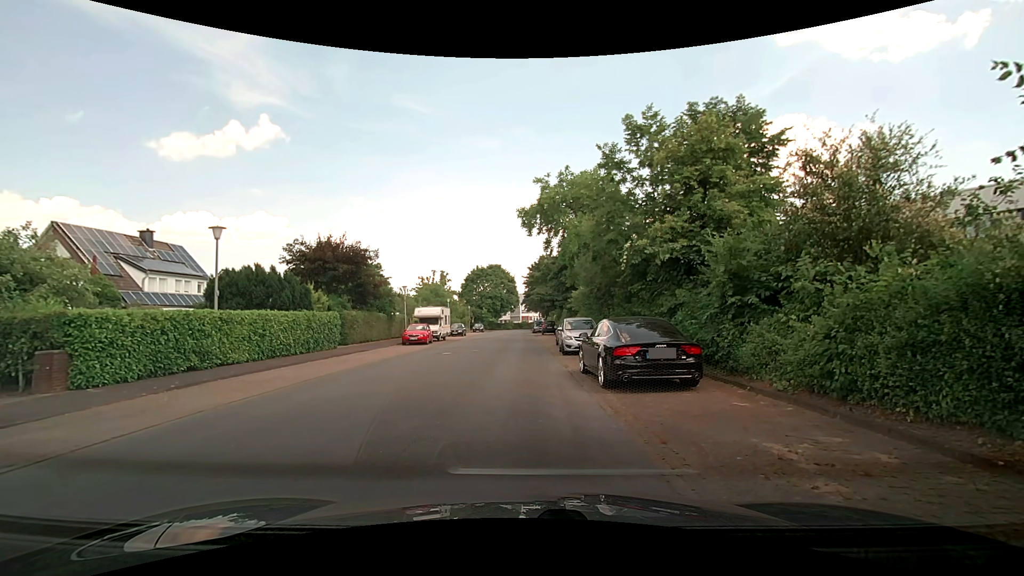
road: residential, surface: paved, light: Day
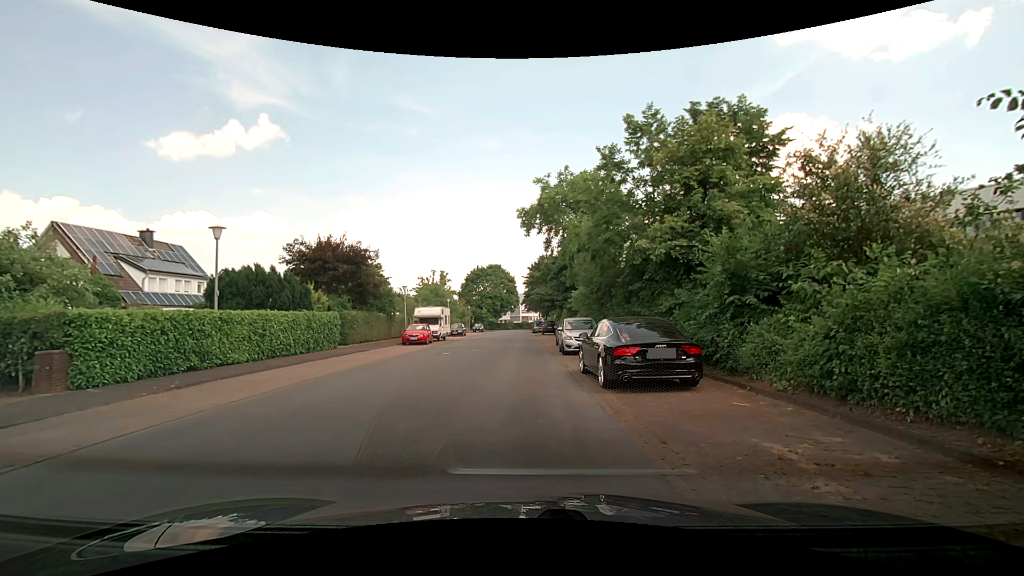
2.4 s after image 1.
(0.0, 0.0) m; 0°
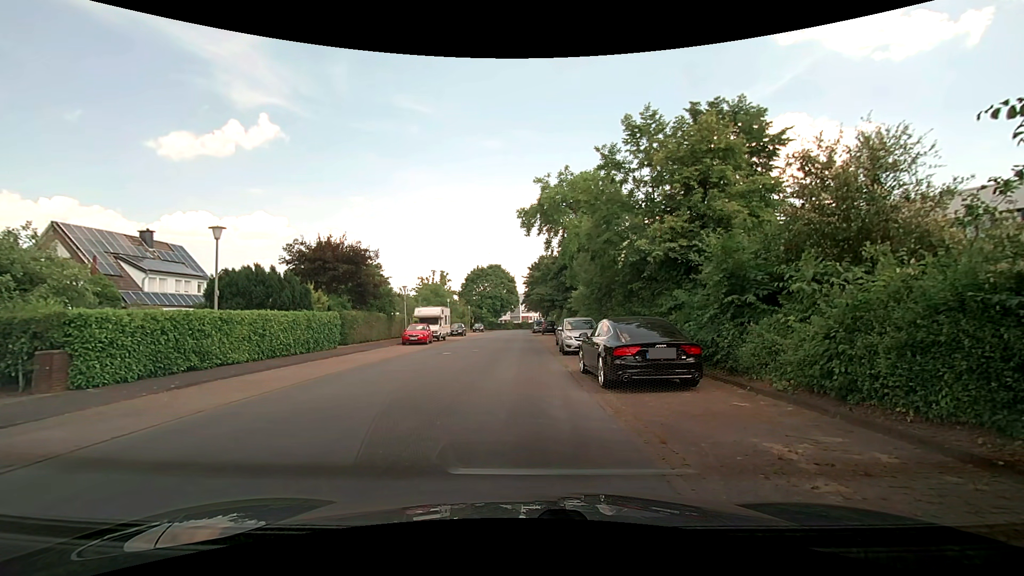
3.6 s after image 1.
(0.0, 0.0) m; 0°
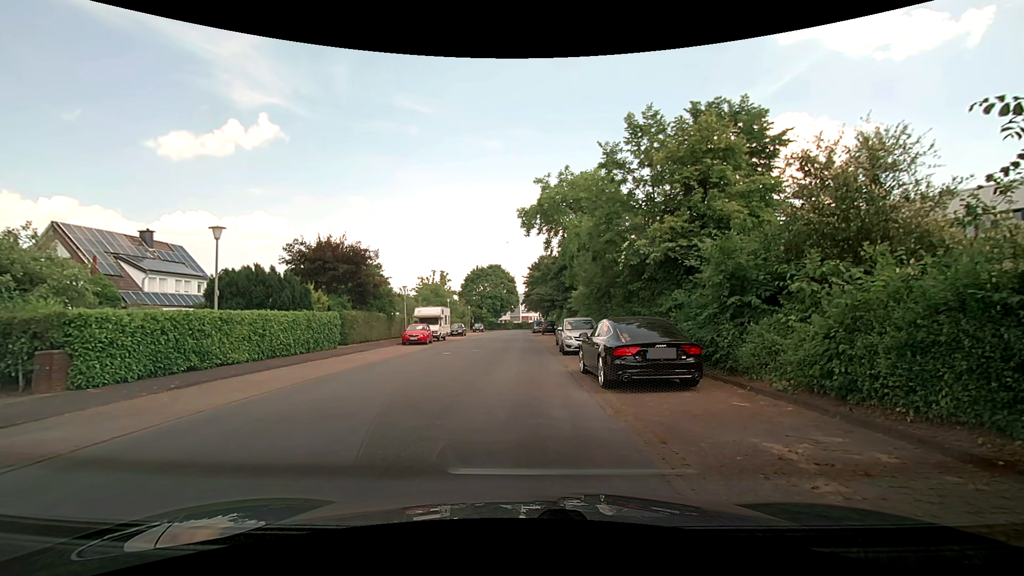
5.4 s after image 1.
(0.0, 0.0) m; 0°
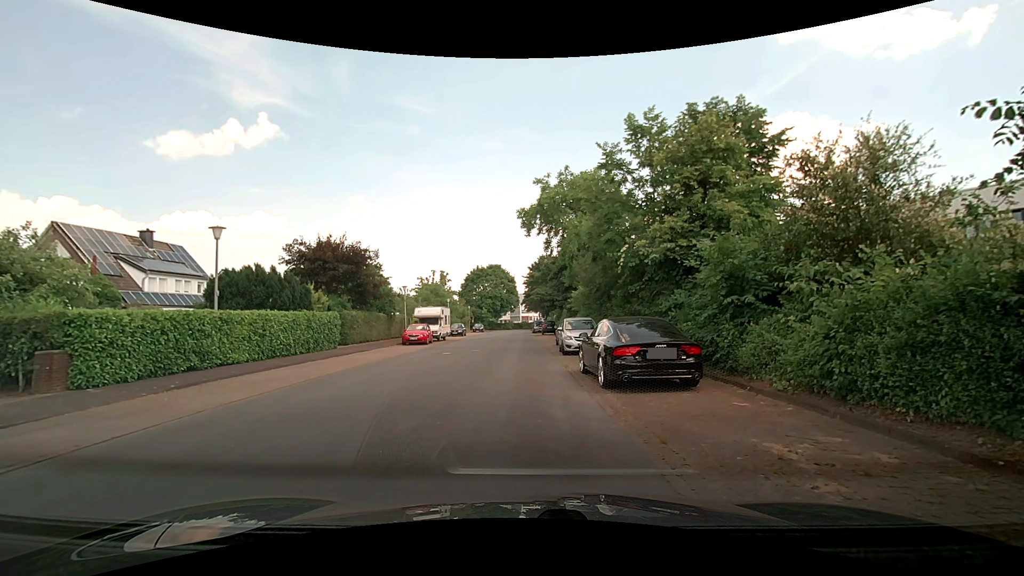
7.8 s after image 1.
(0.0, 0.0) m; 0°
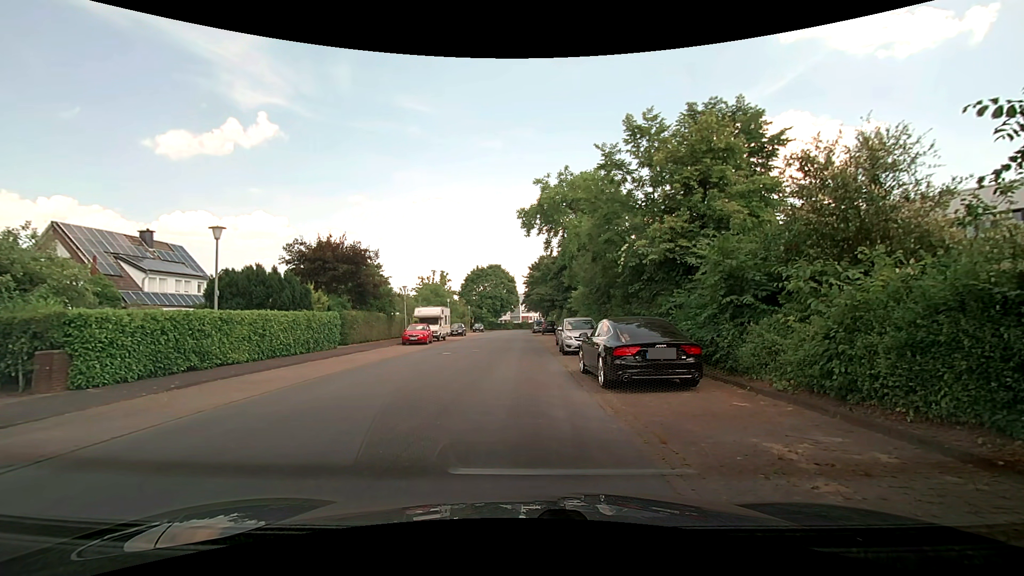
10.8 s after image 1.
(0.0, 0.0) m; 0°
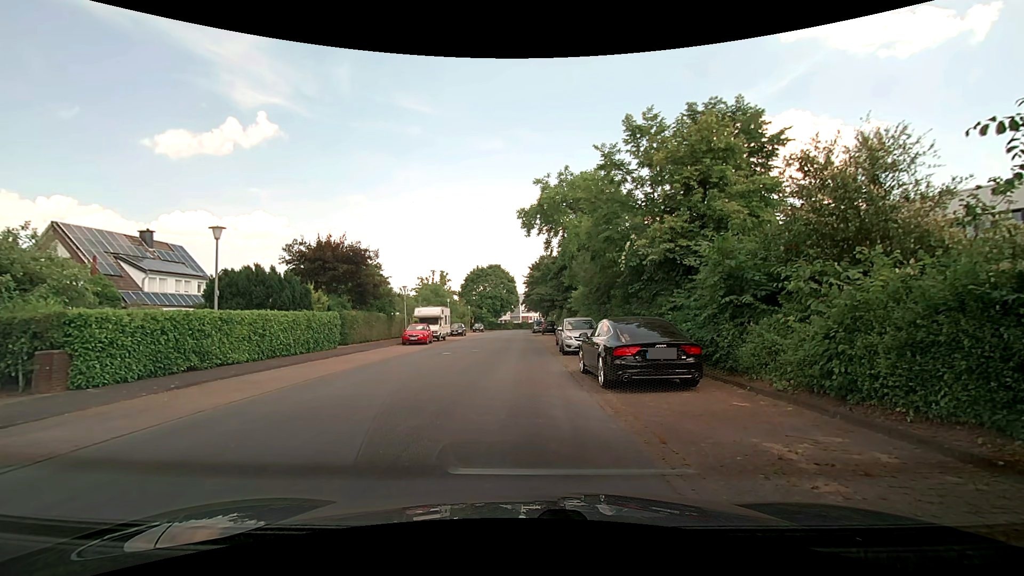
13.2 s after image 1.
(0.0, 0.0) m; 0°
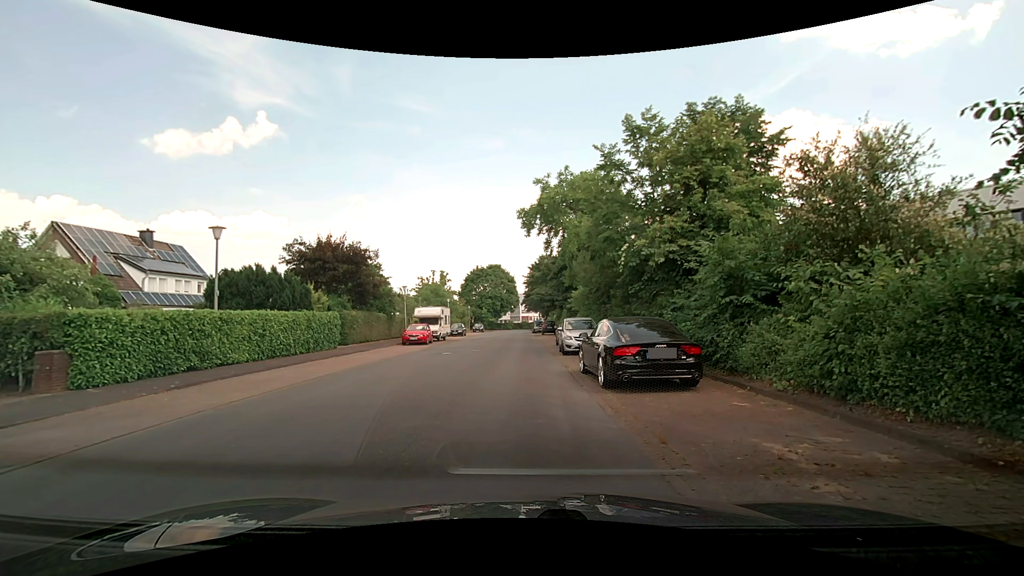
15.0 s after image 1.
(0.0, 0.0) m; 0°
